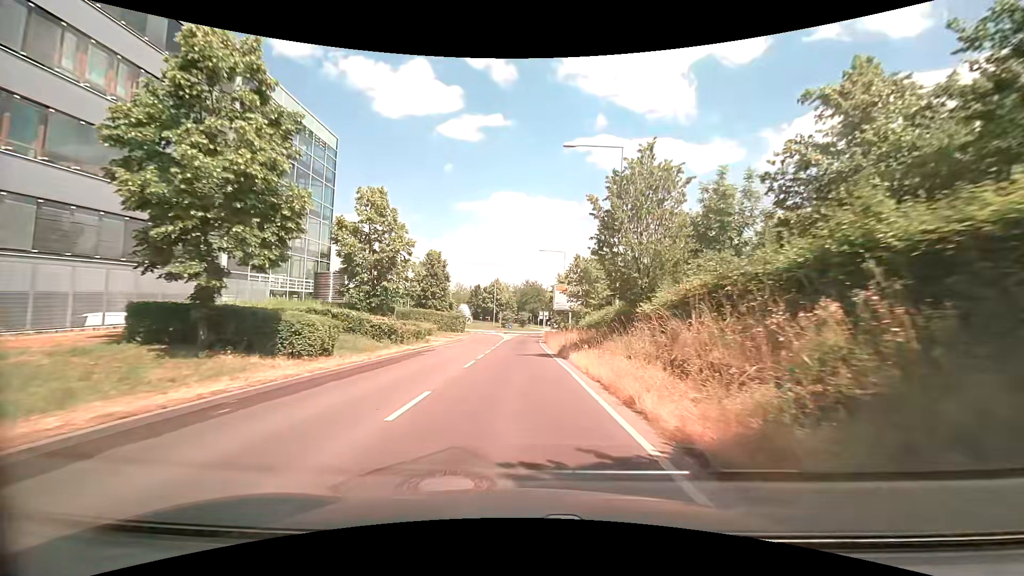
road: tertiary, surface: asphalt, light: Day
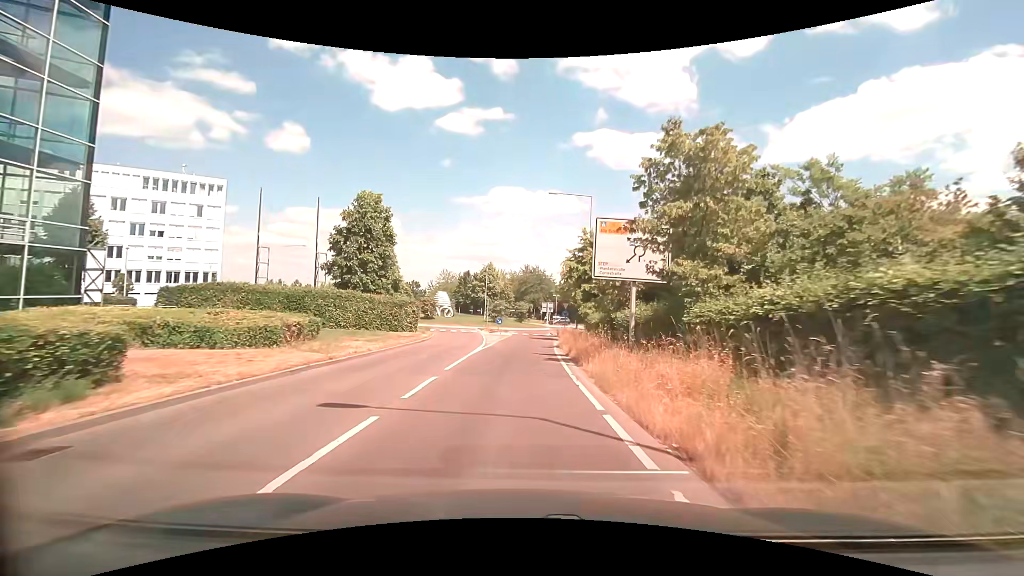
(0.0, +25.9) m; 0°
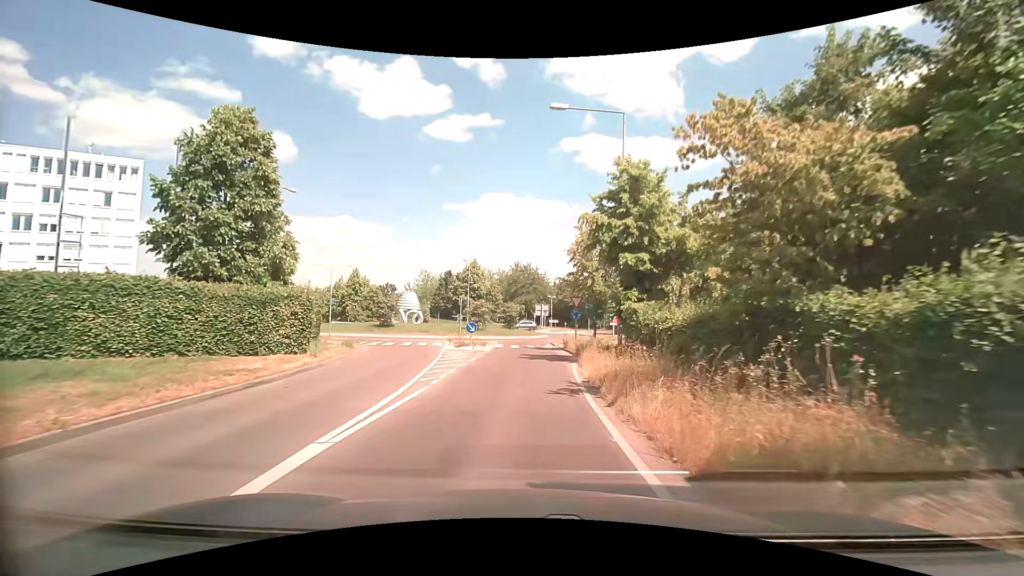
(0.0, +15.9) m; 0°
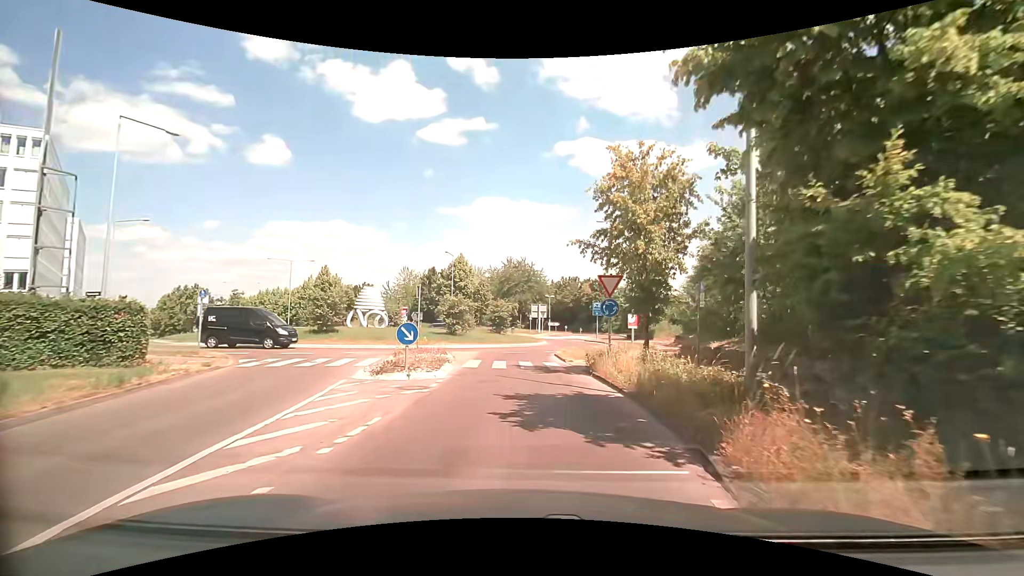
(+0.2, +12.9) m; 0°
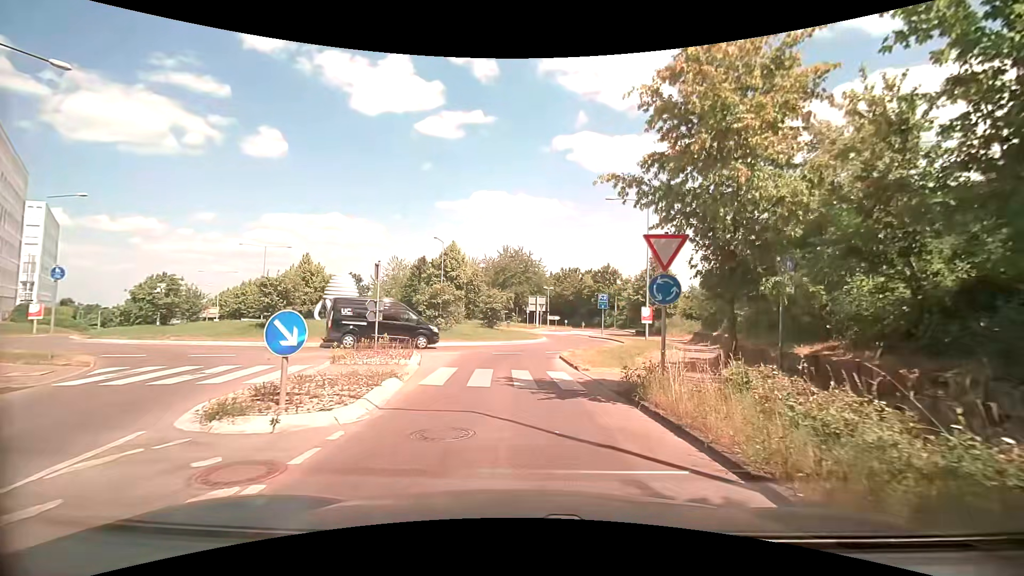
(+0.1, +6.3) m; 0°
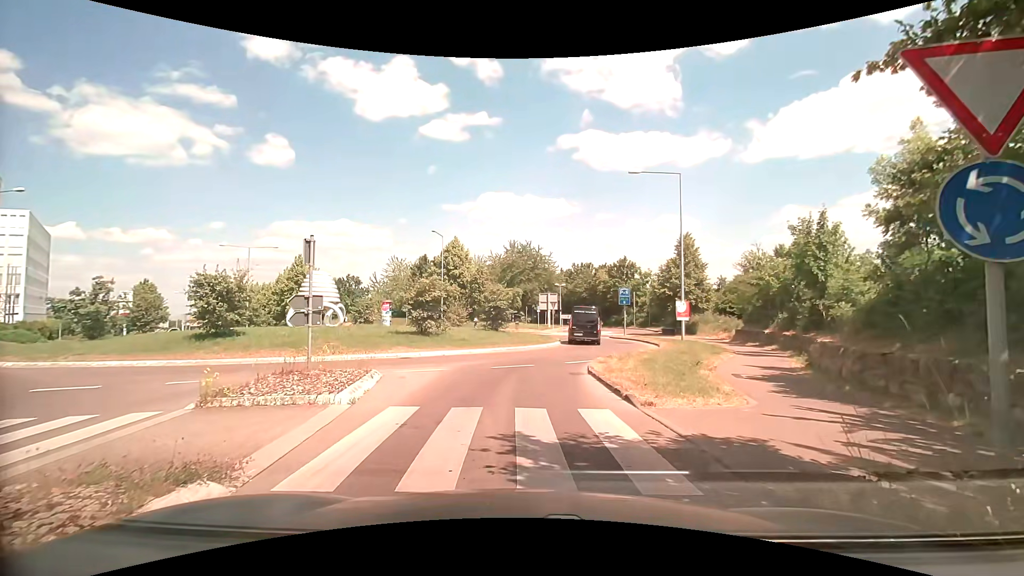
(+0.2, +6.1) m; 0°
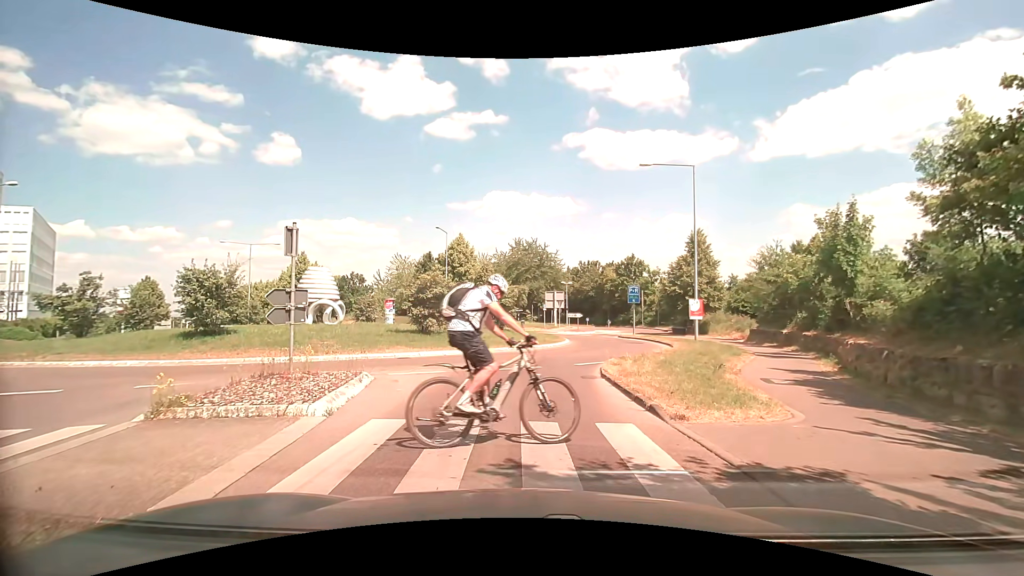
(0.0, +1.3) m; 0°
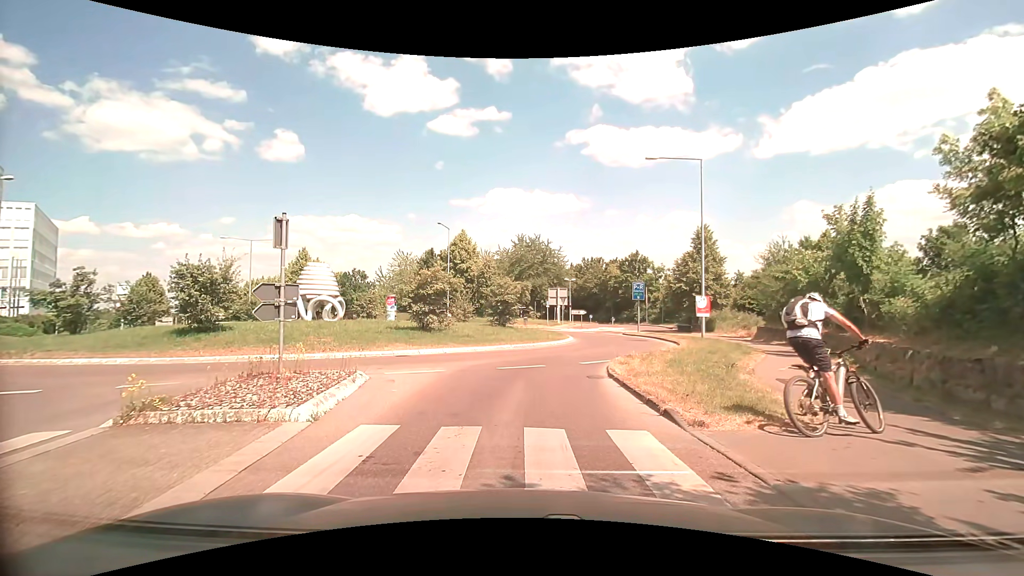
(0.0, +0.6) m; 0°
